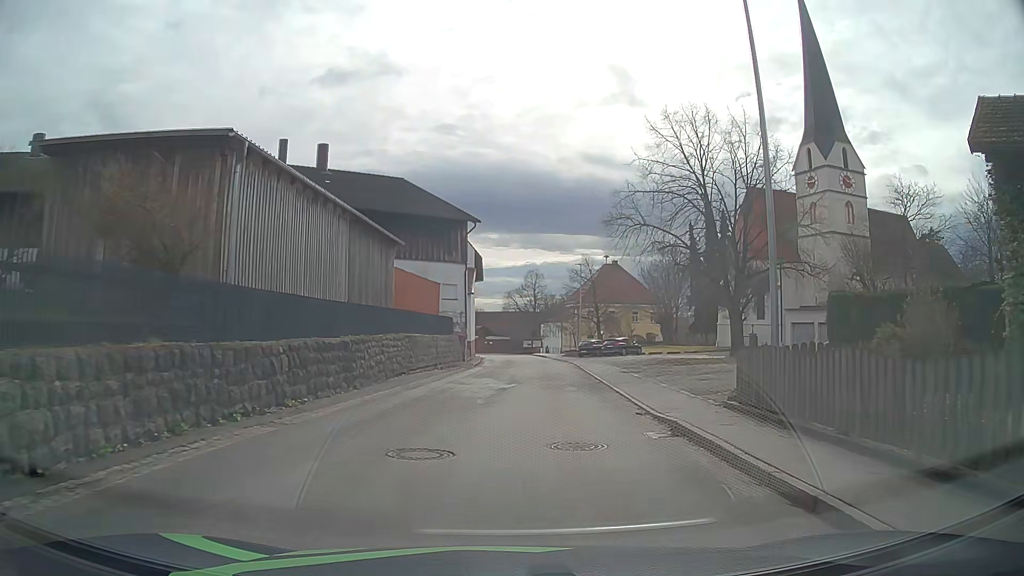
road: tertiary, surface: asphalt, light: Day
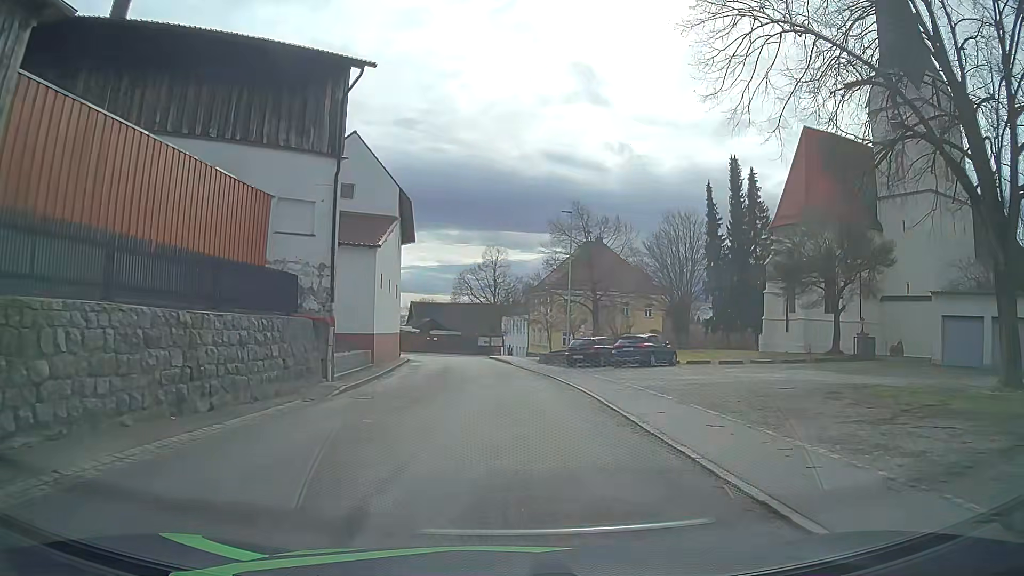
(+1.1, +24.2) m; +3°
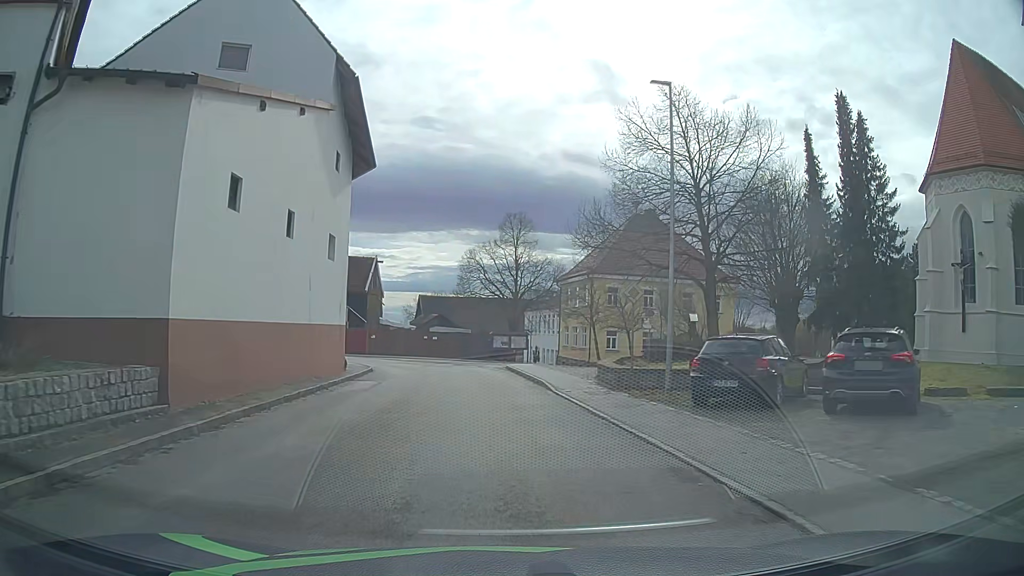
(-0.2, +19.3) m; -1°
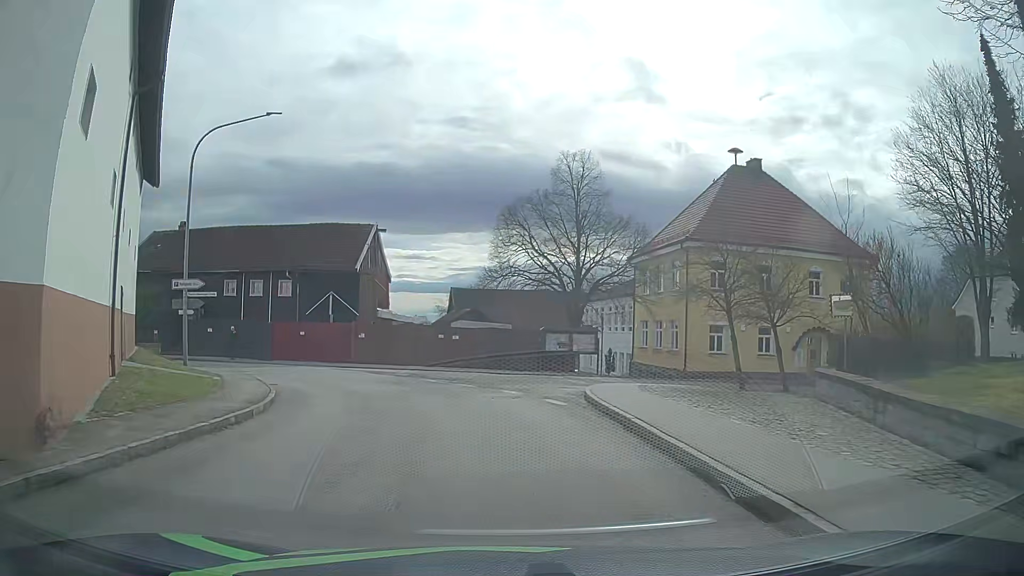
(-0.8, +18.6) m; -4°
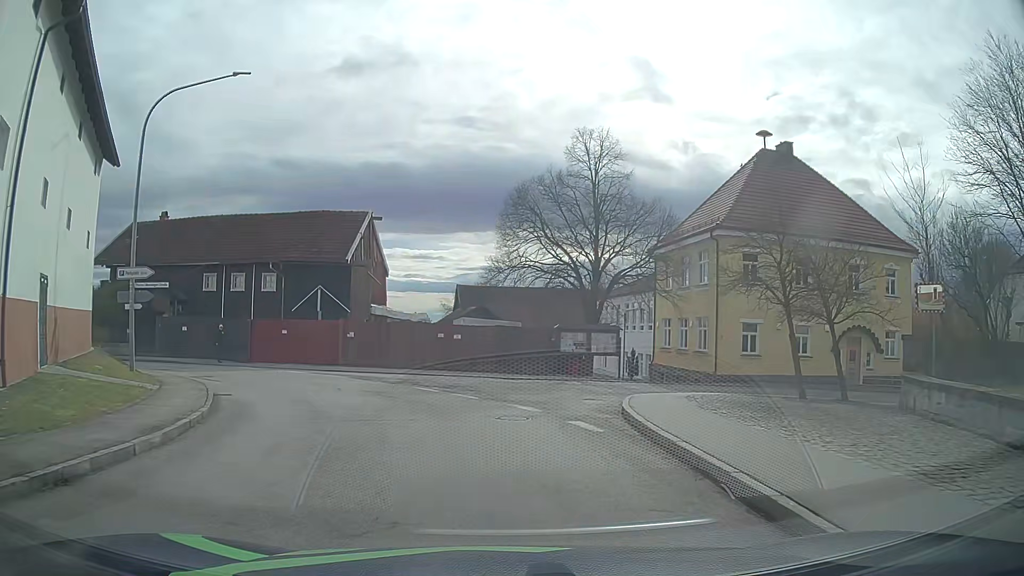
(0.0, +4.4) m; +1°
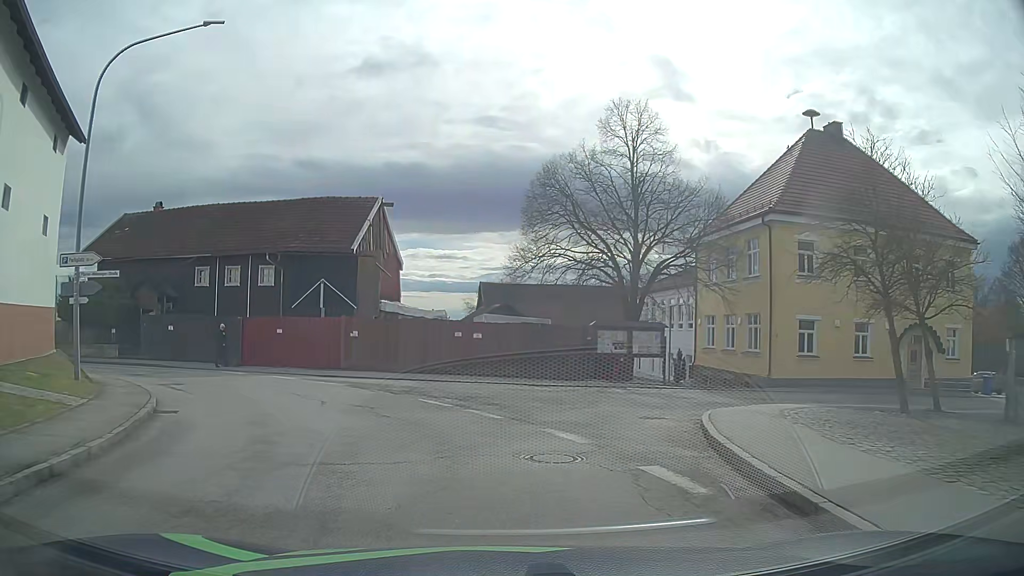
(-0.1, +4.2) m; -4°
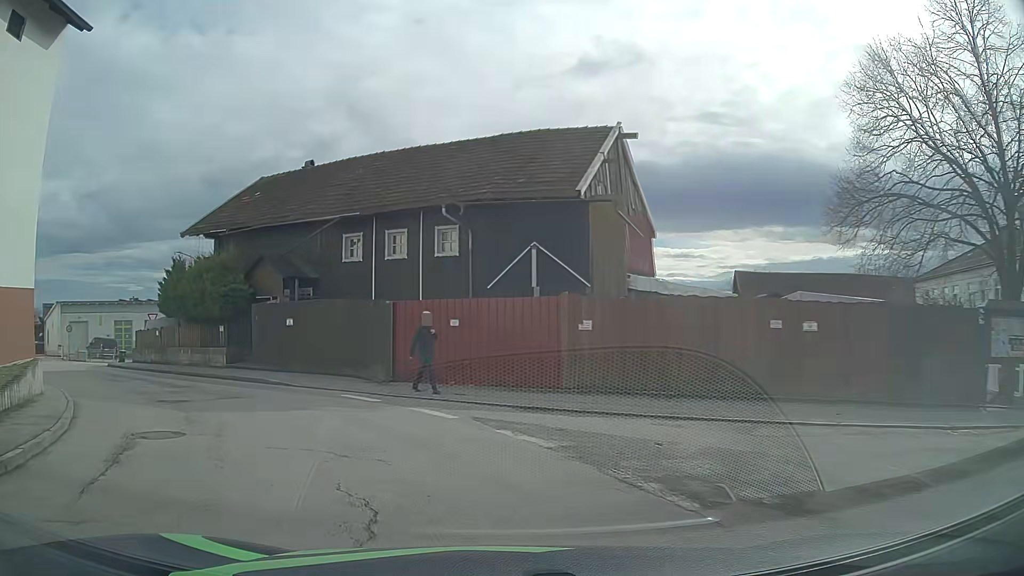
(-1.7, +12.0) m; -19°
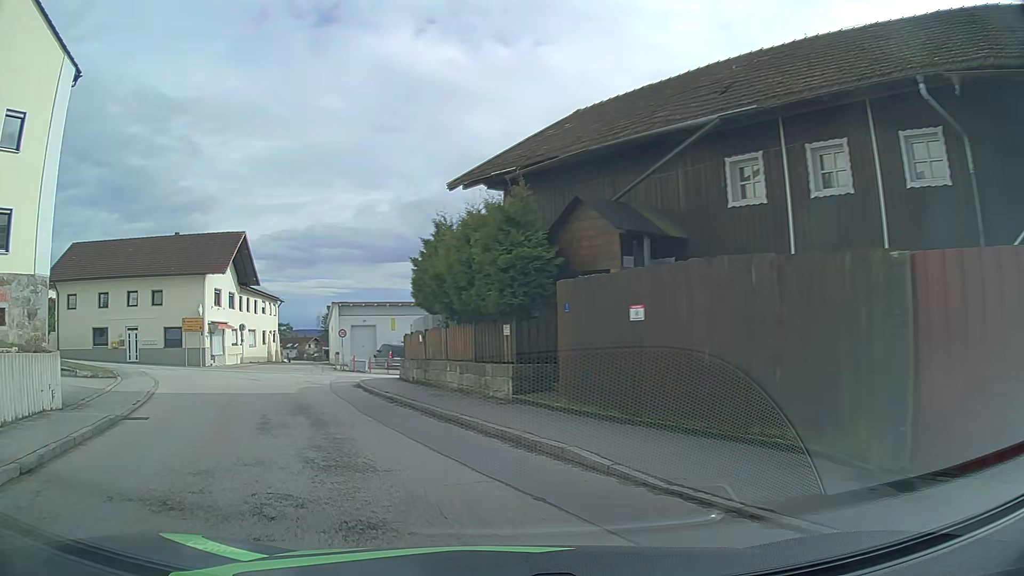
(-2.8, +11.1) m; -29°
(-2, +10) (-6, +19) (-8, +29) (-6, +38) (+1, +46) (+9, +51) (+18, +55) (+27, +59) (+36, +63) (+46, +67) m
